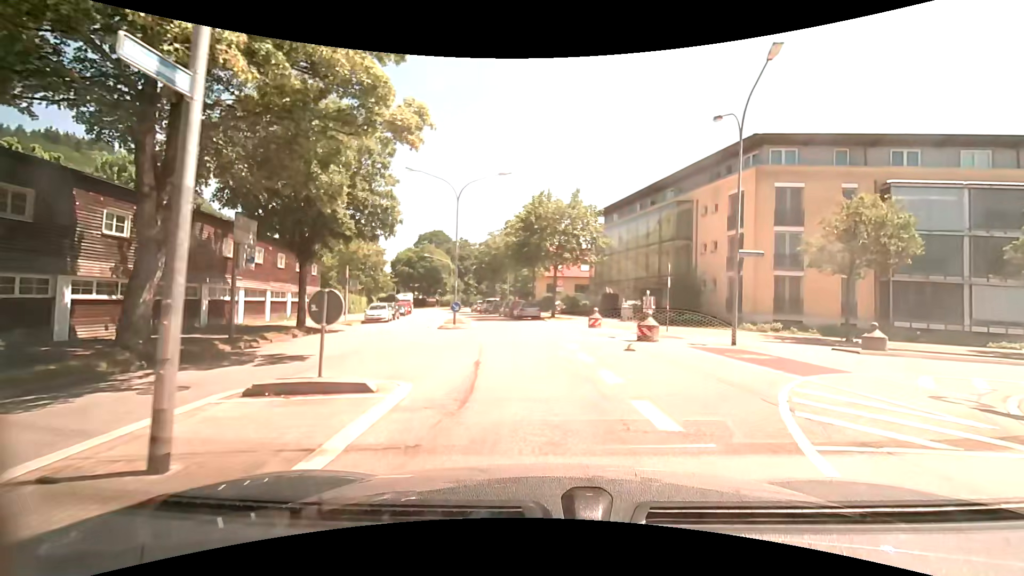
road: secondary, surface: asphalt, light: Day
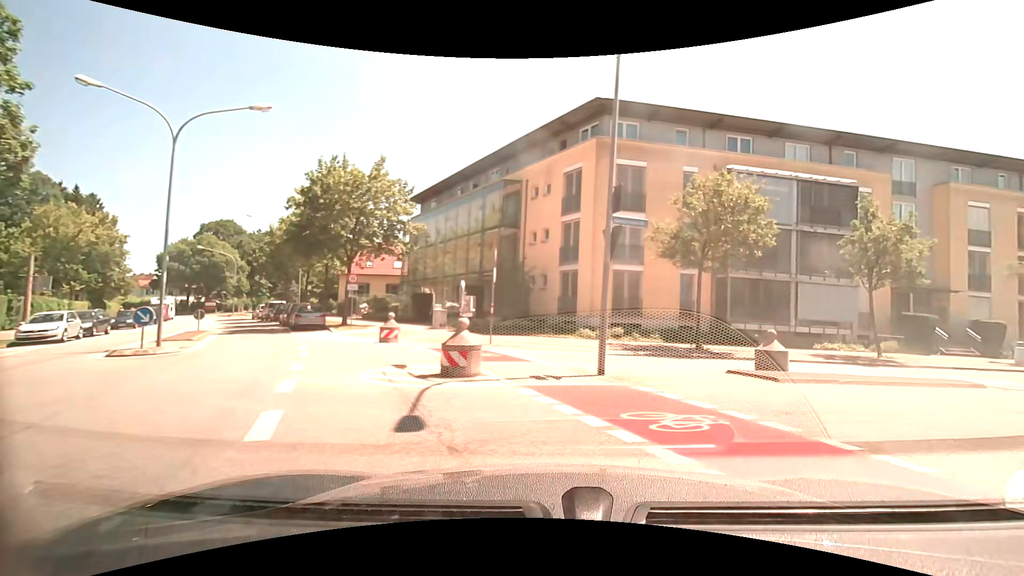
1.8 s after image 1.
(+1.2, +8.8) m; +21°
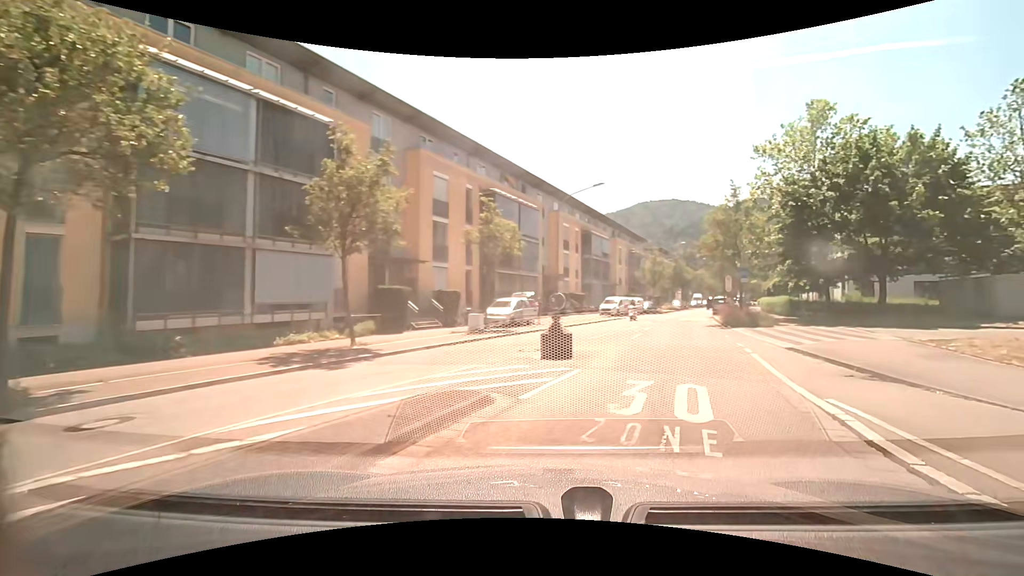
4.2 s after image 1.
(+4.7, +9.7) m; +52°
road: unclassified
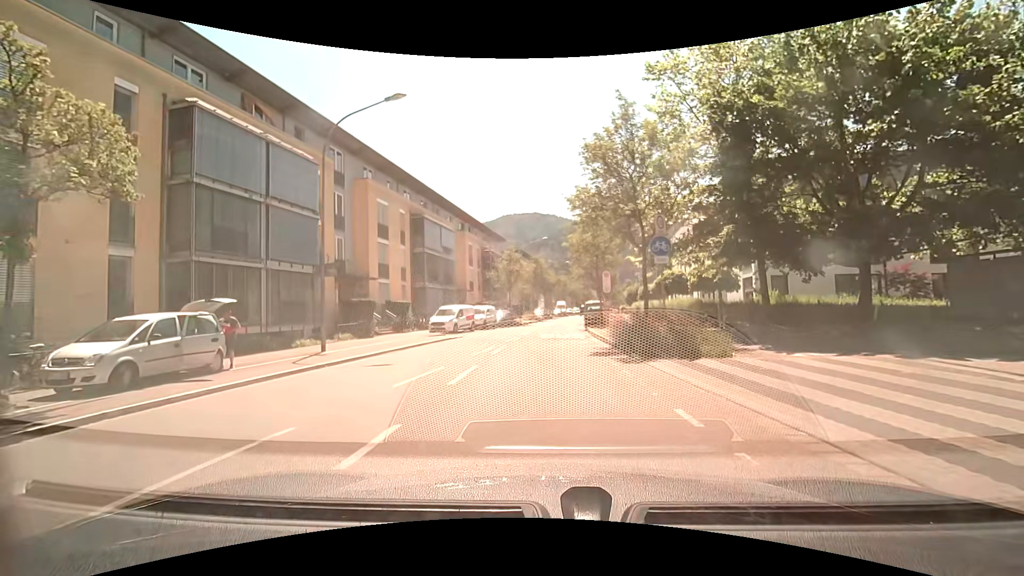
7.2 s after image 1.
(+3.7, +15.9) m; +14°
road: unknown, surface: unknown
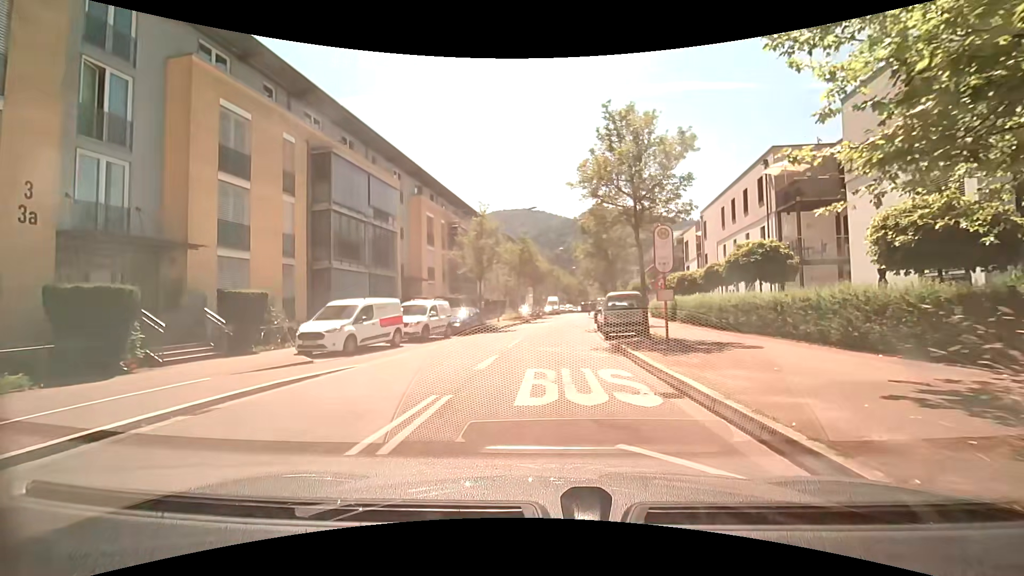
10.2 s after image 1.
(+0.2, +16.3) m; +2°
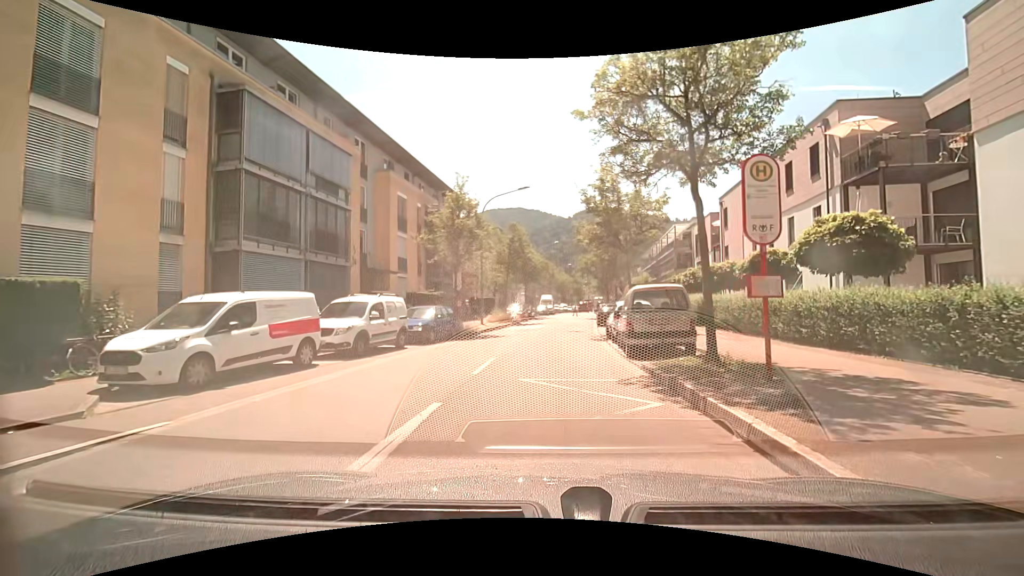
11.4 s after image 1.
(0.0, +6.8) m; -1°
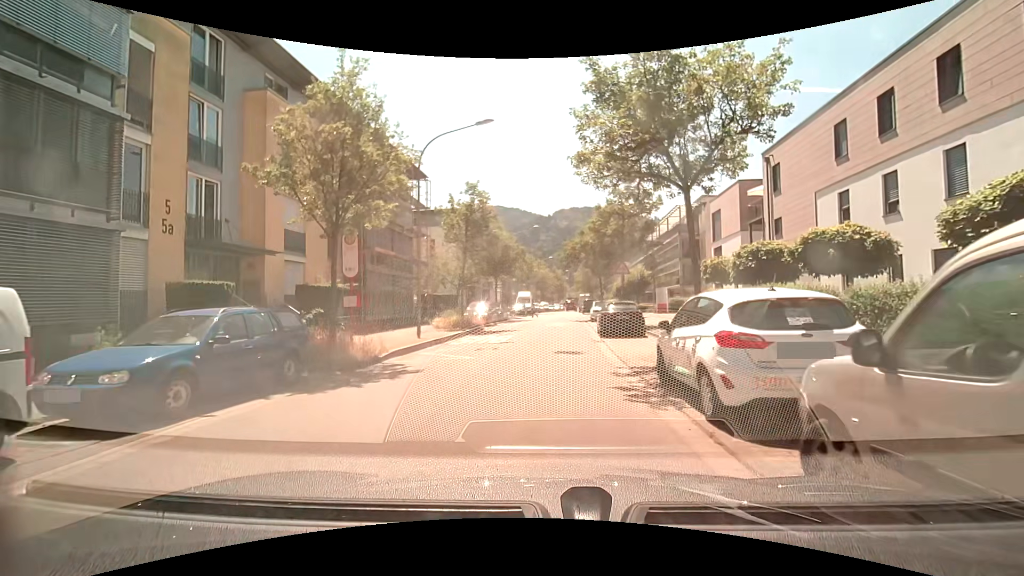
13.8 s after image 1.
(+0.5, +12.2) m; +4°
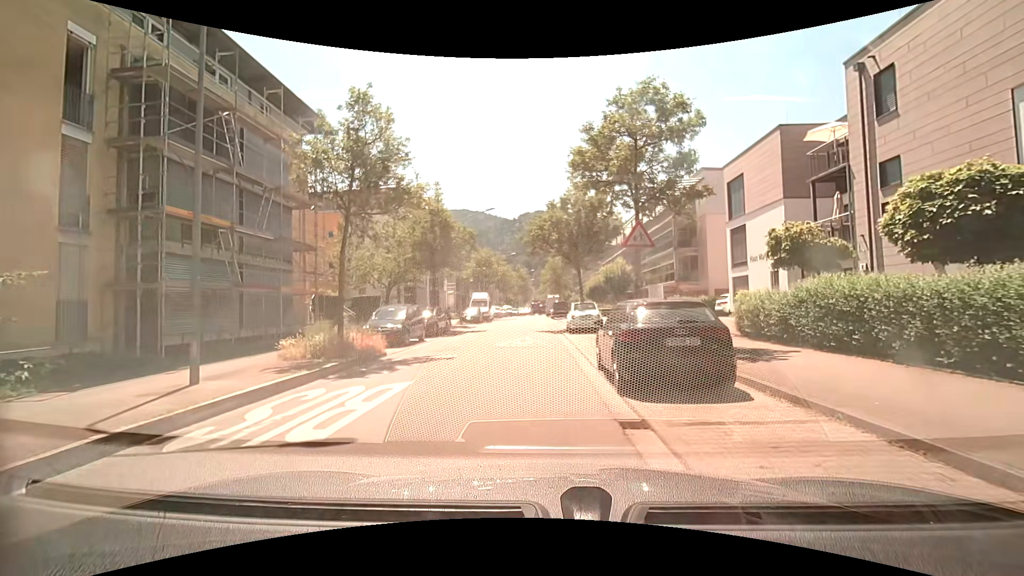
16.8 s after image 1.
(+0.2, +12.2) m; +2°
